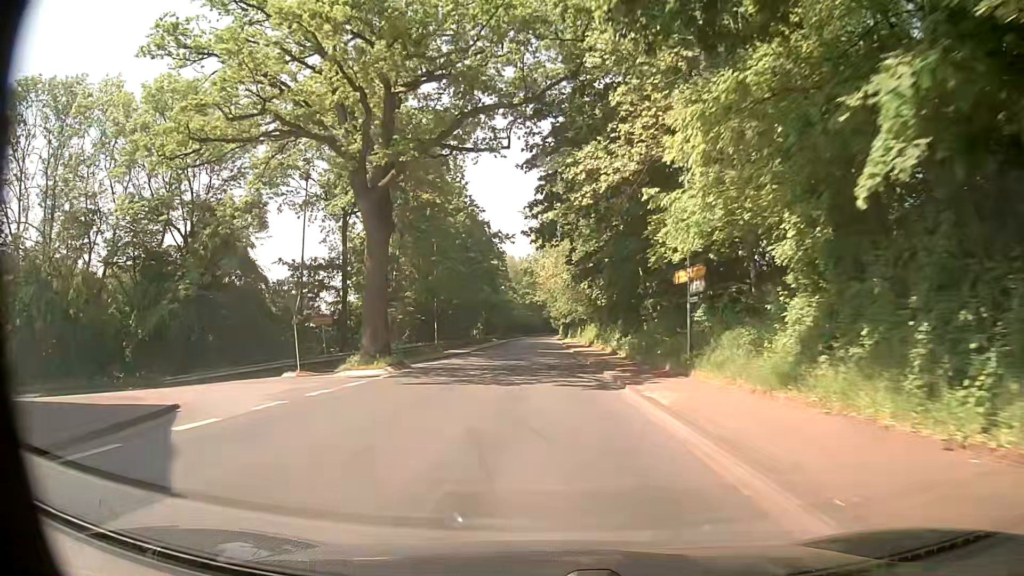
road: tertiary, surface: asphalt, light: Day
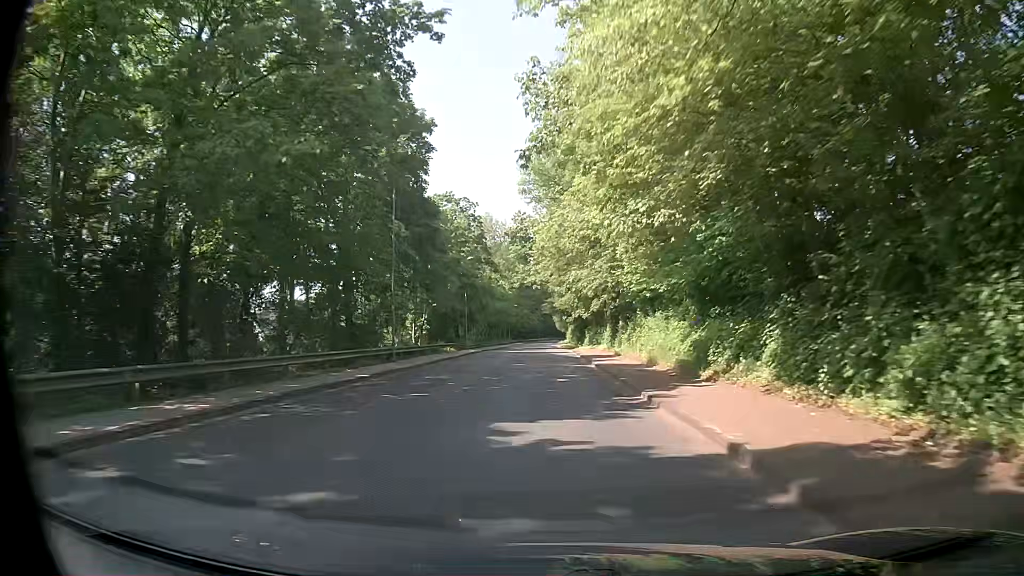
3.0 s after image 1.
(-0.1, +46.4) m; -1°
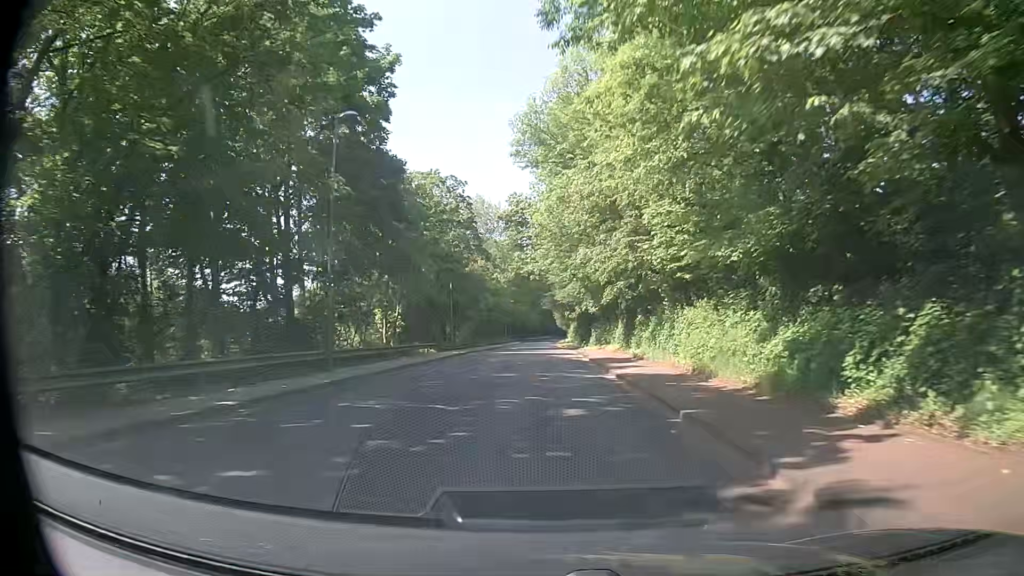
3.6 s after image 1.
(+0.1, +9.4) m; 0°
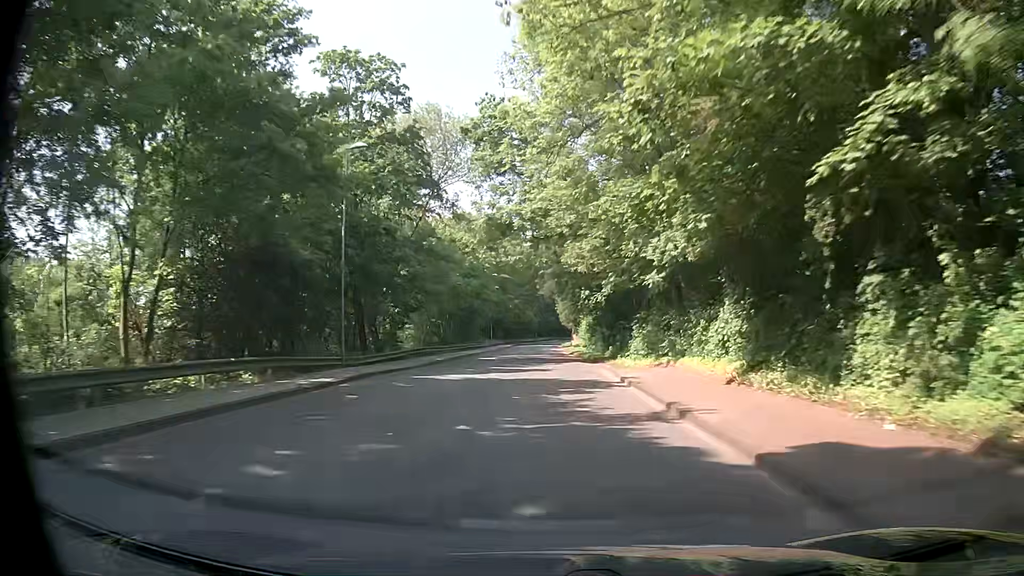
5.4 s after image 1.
(0.0, +28.3) m; 0°
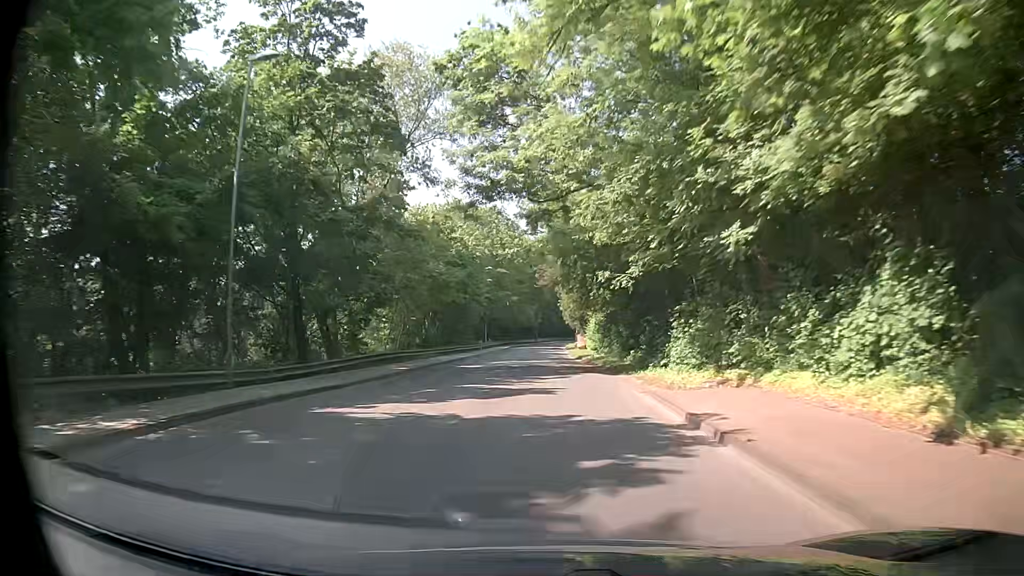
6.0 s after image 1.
(+0.1, +9.4) m; +1°
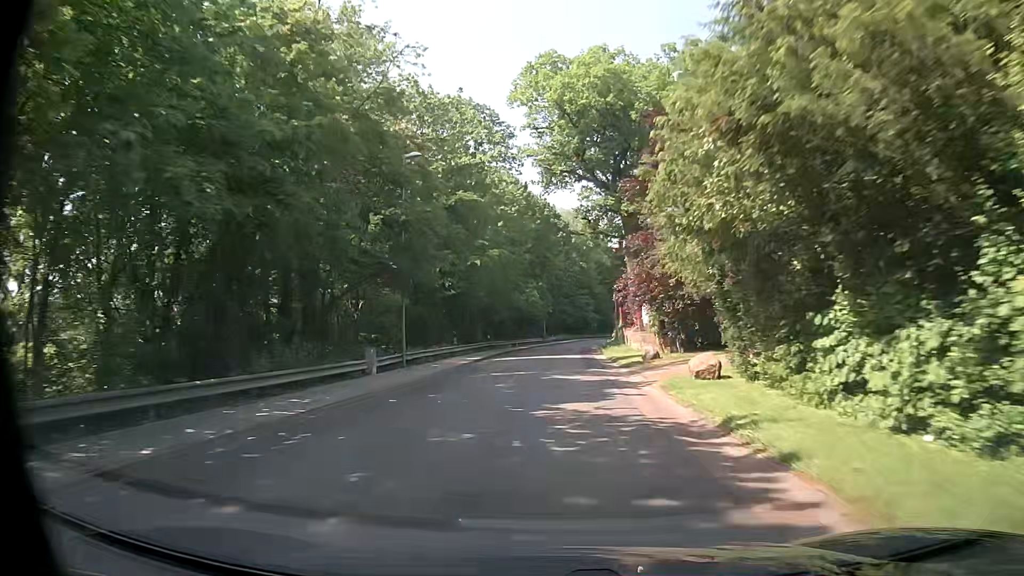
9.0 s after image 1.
(-0.8, +46.8) m; -2°
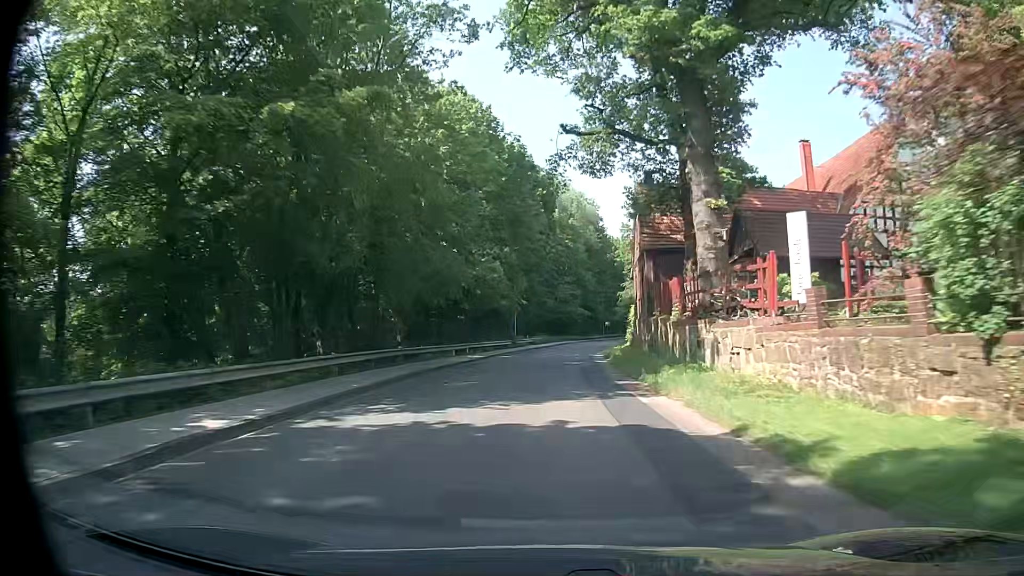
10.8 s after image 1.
(+0.6, +28.0) m; +1°
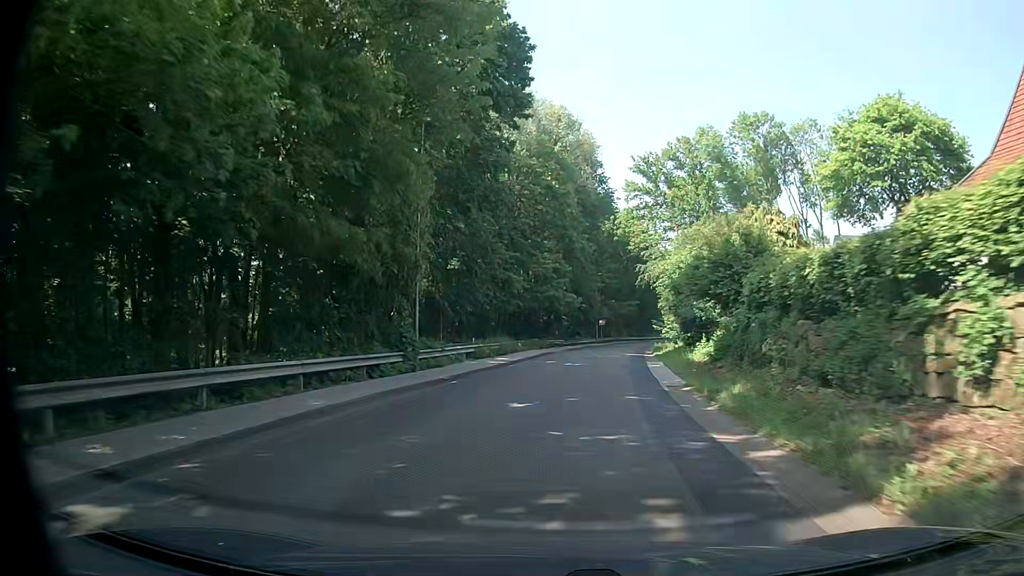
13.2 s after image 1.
(+1.2, +37.2) m; +3°
(0, +10) (+1, +20) (+2, +30) (+3, +40) (+5, +50) (+6, +60) (+8, +69) (+11, +79) (+13, +89) (+16, +98) m
